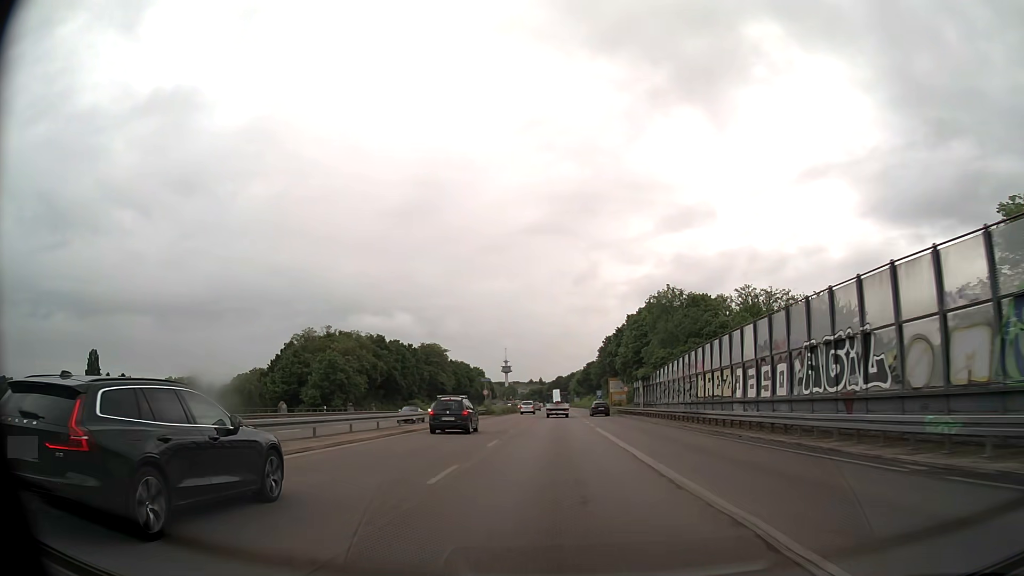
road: trunk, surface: asphalt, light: Day
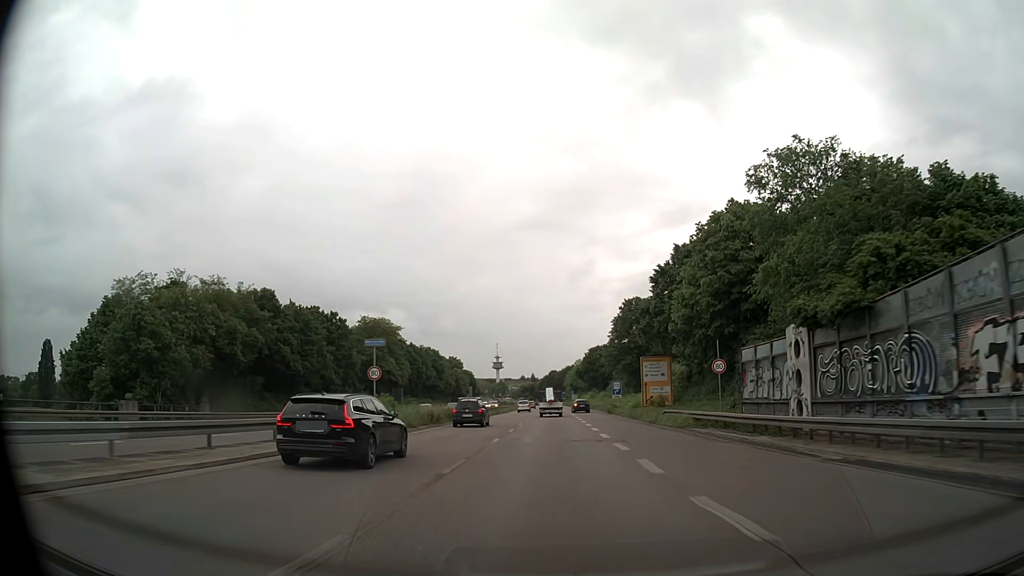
(+0.2, +43.0) m; 0°
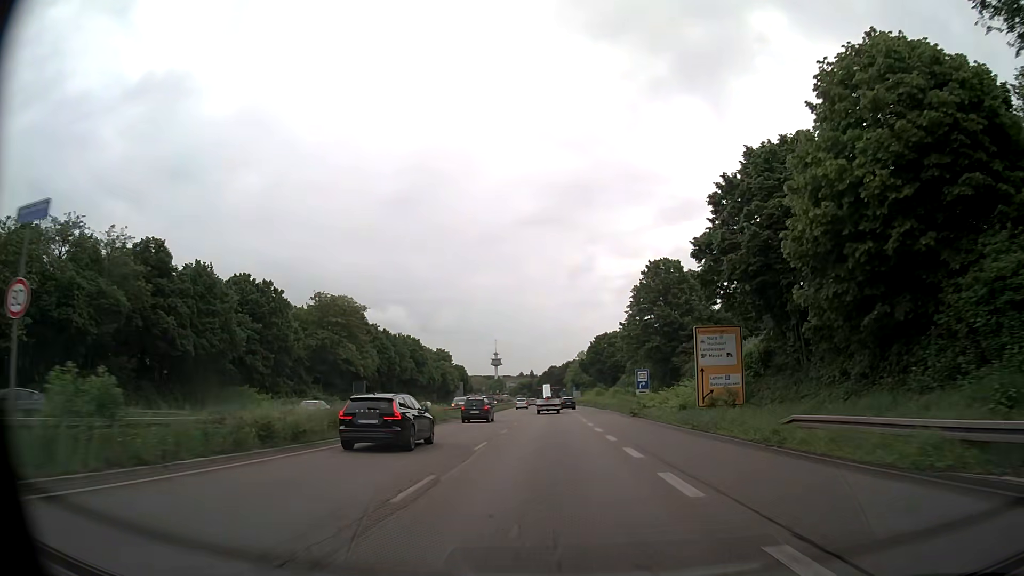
(0.0, +21.7) m; 0°
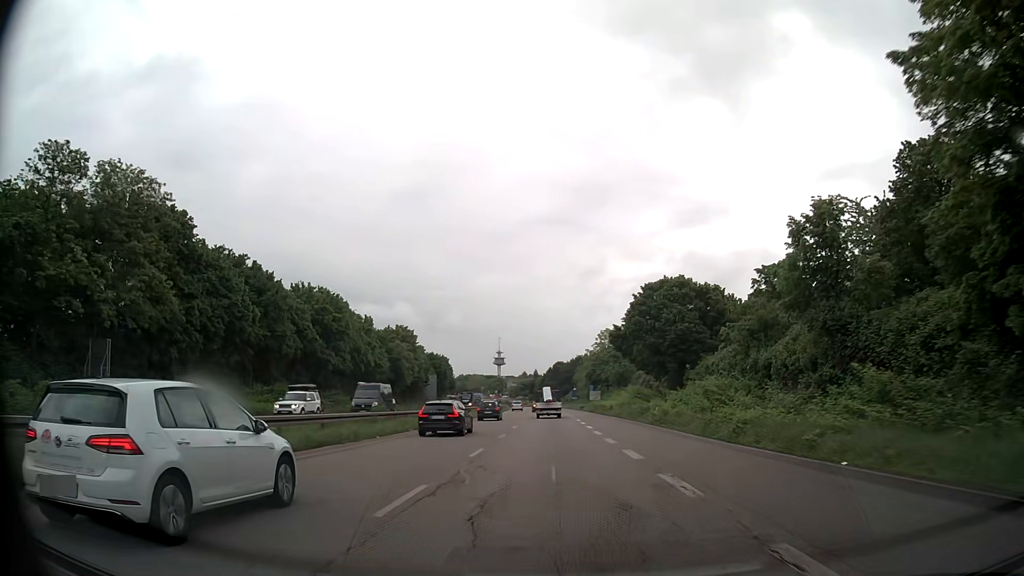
(+0.3, +54.8) m; 0°
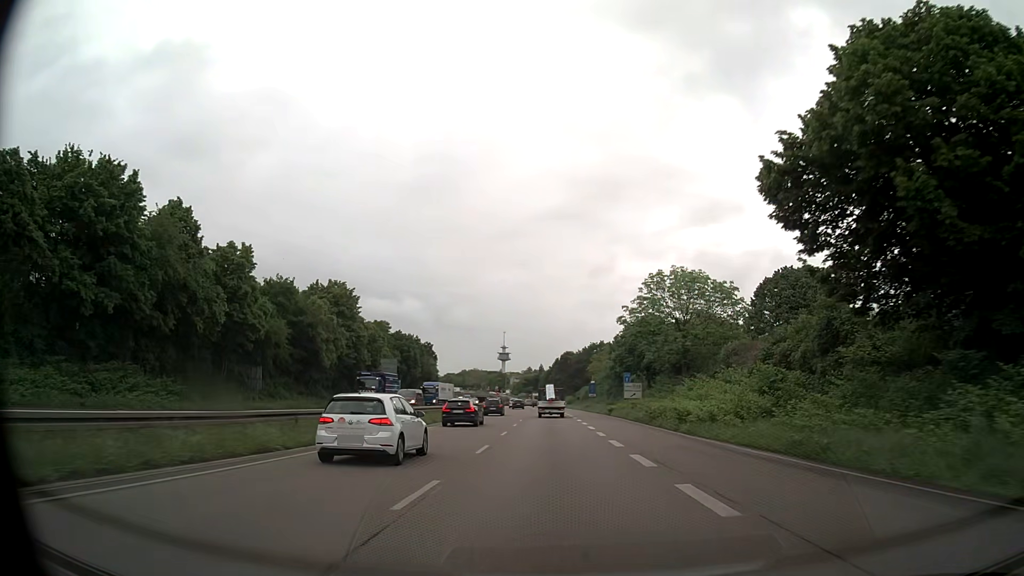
(-0.1, +44.4) m; 0°
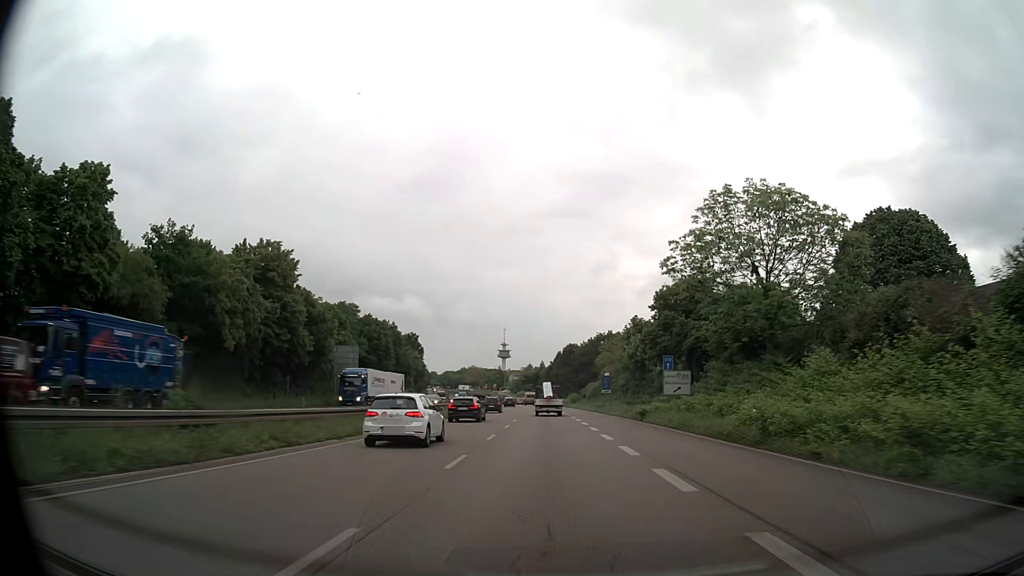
(0.0, +22.4) m; 0°
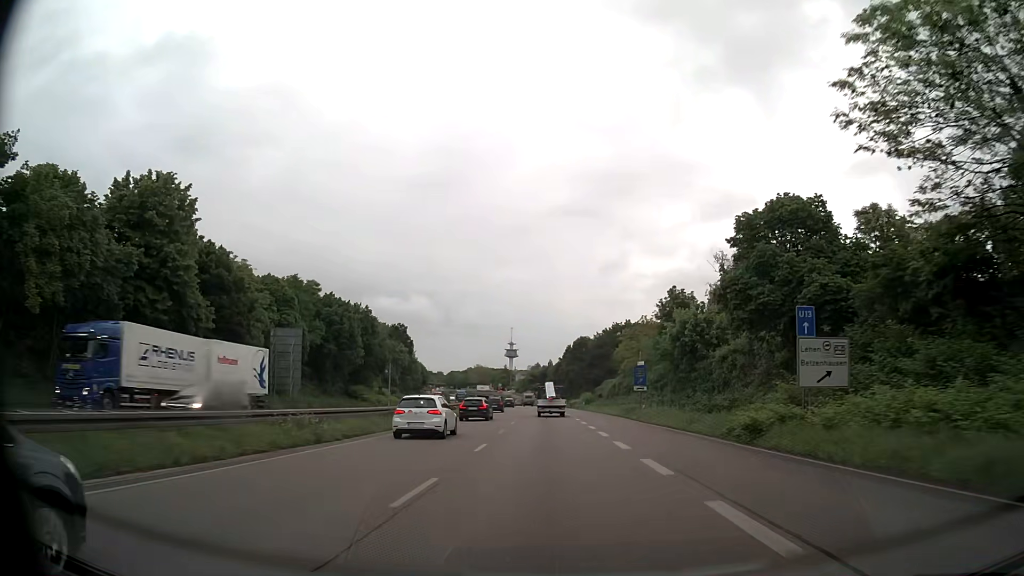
(-0.1, +22.5) m; 0°
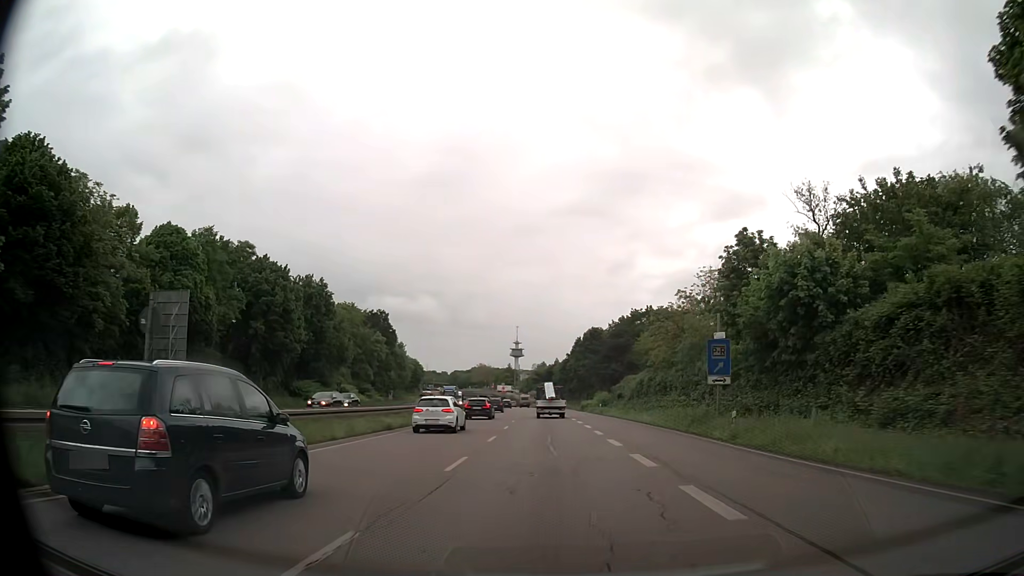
(-0.1, +22.6) m; -1°
